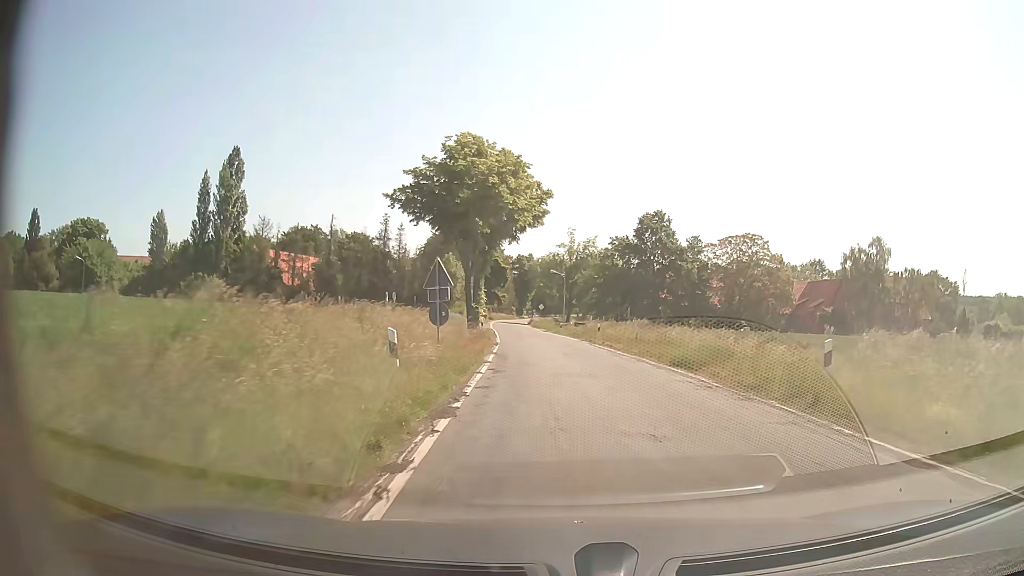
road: secondary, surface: asphalt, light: Day
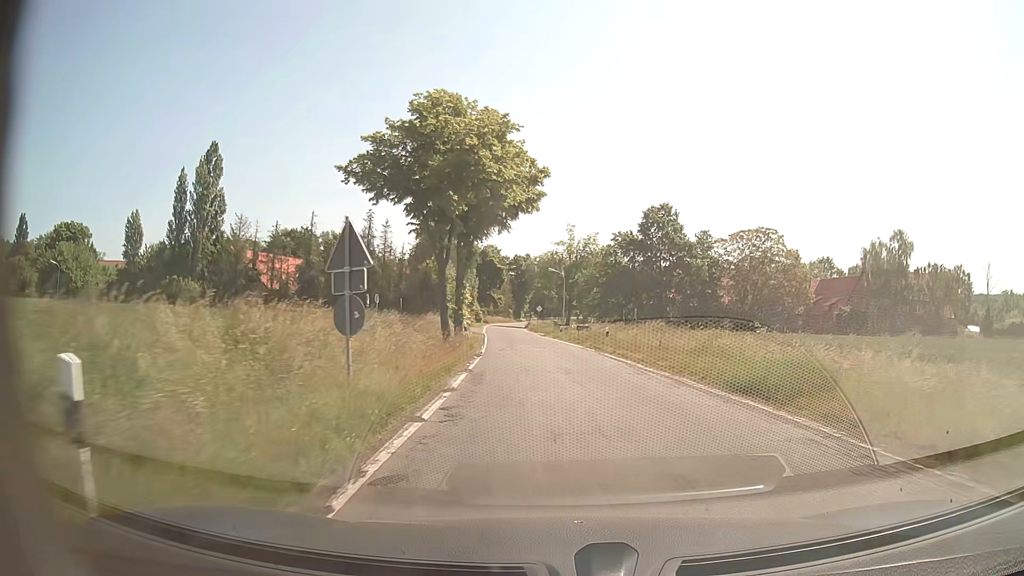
(-0.1, +7.6) m; -1°
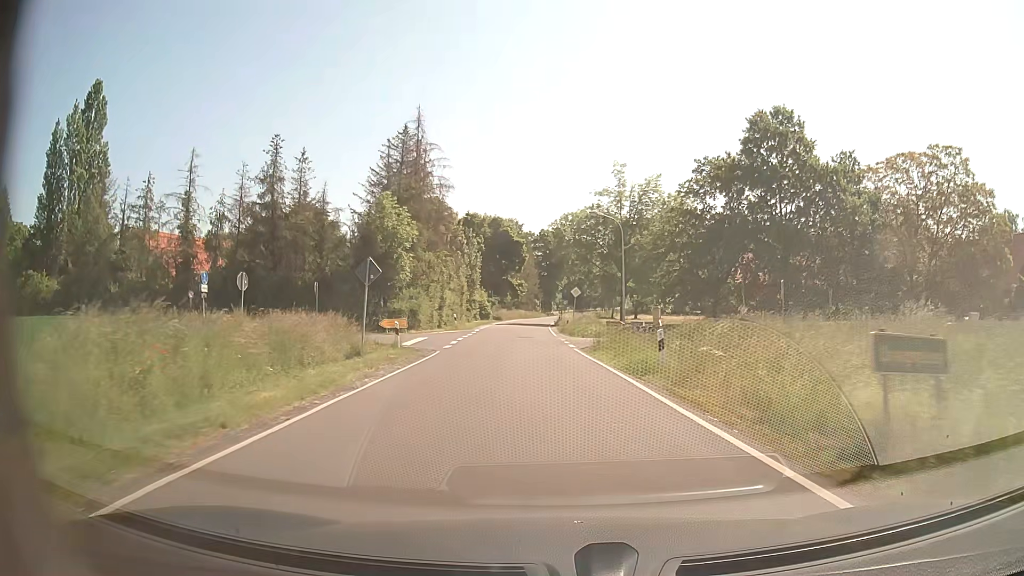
(-0.8, +39.5) m; -2°
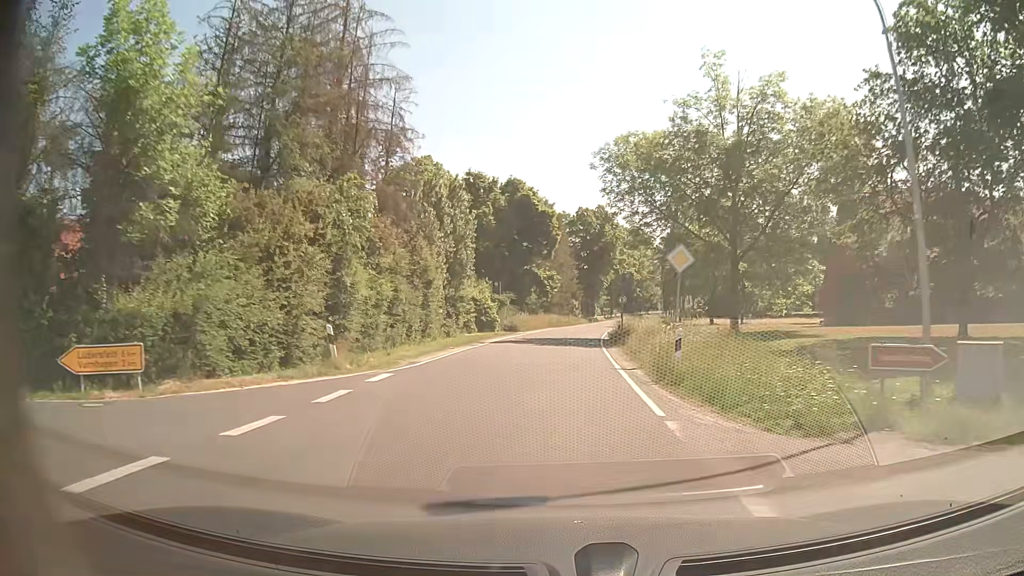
(-1.2, +32.5) m; -4°
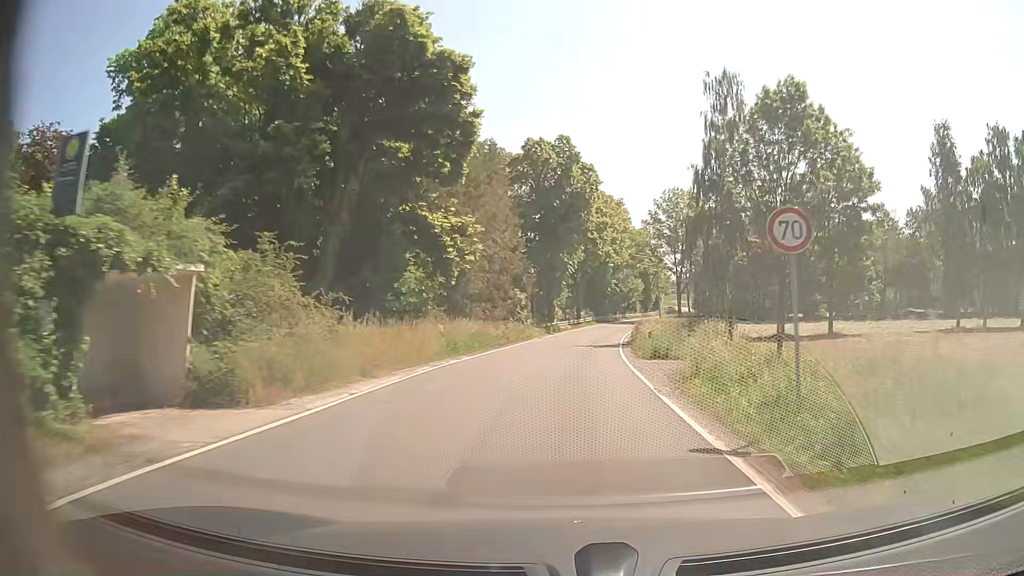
(+1.1, +41.3) m; +5°
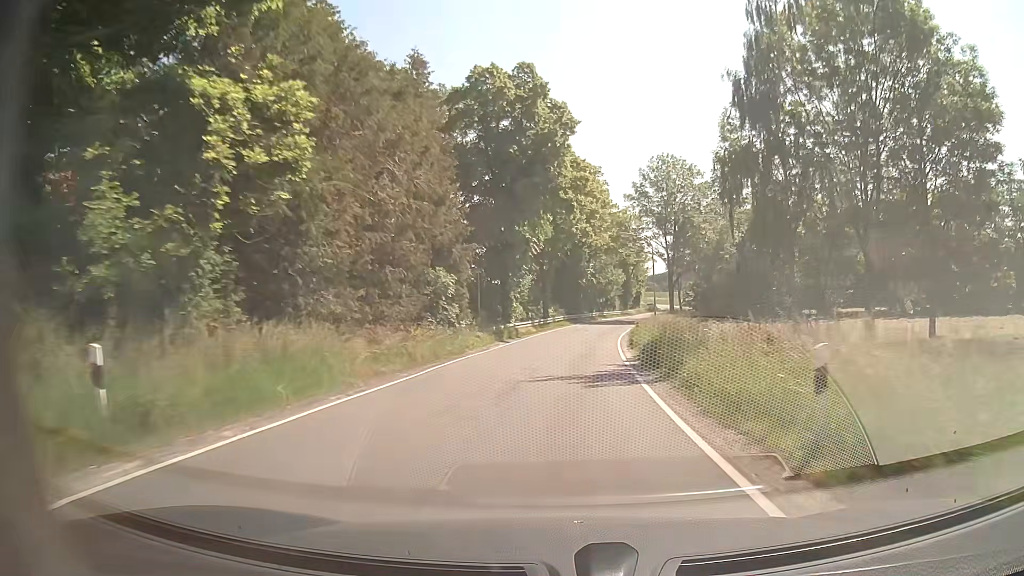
(+0.4, +17.8) m; +3°
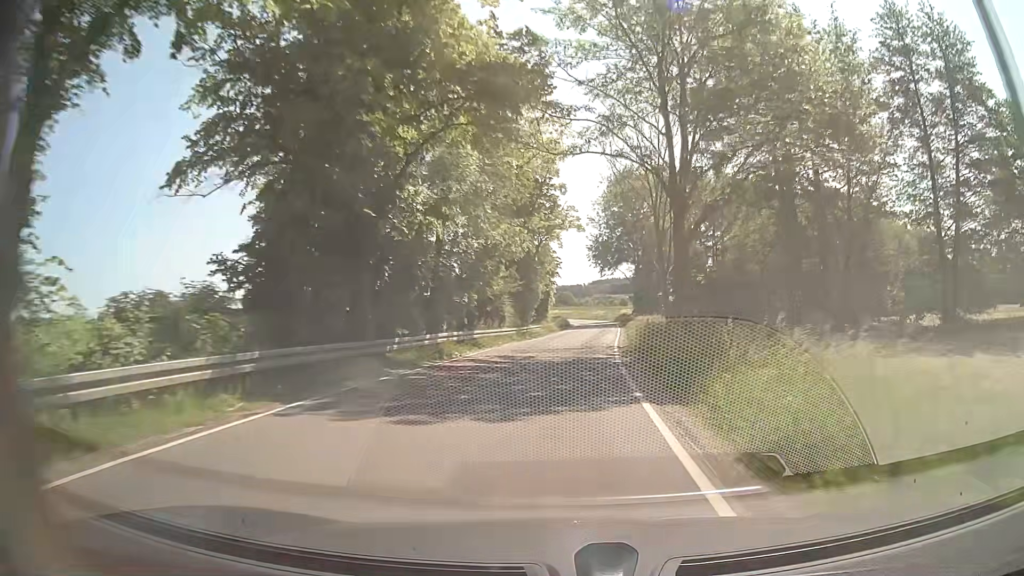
(+3.7, +48.6) m; +10°
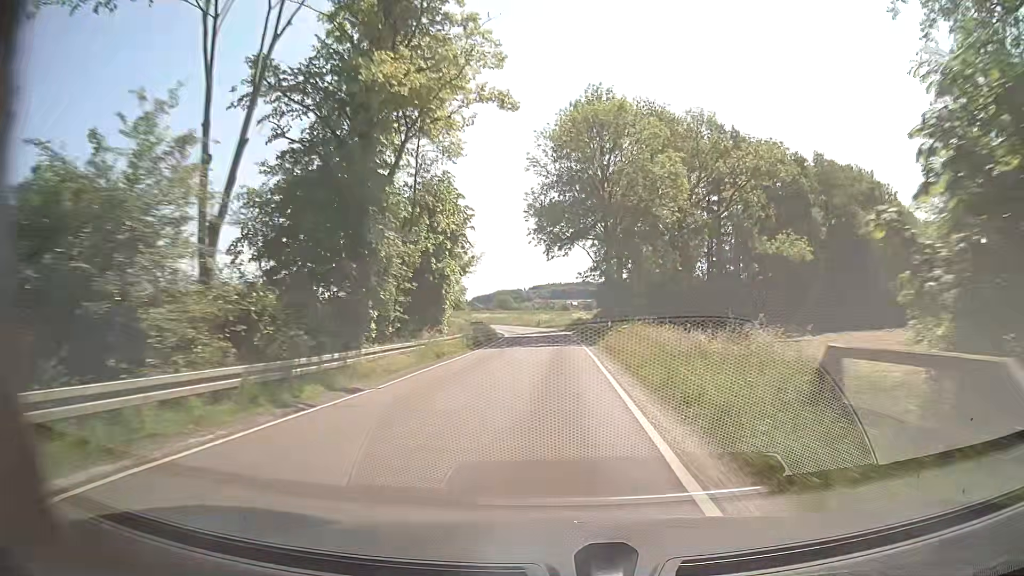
(+1.5, +30.4) m; +4°
(0, +10) (0, +20) (+1, +30) (+1, +40) (0, +50) (0, +60) (-2, +70) (-4, +80) (-7, +89) (-9, +99) m
